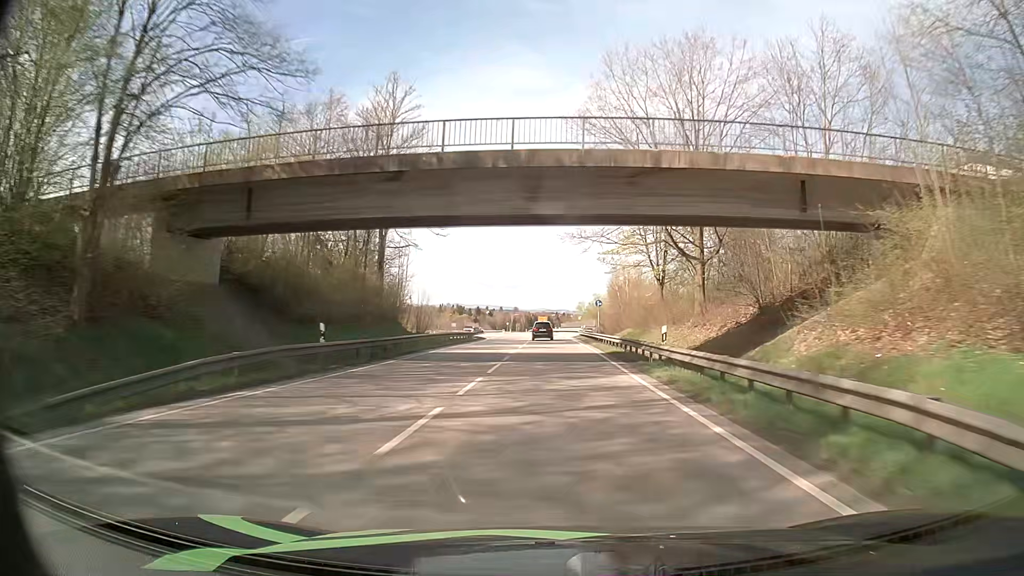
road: primary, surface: asphalt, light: Day
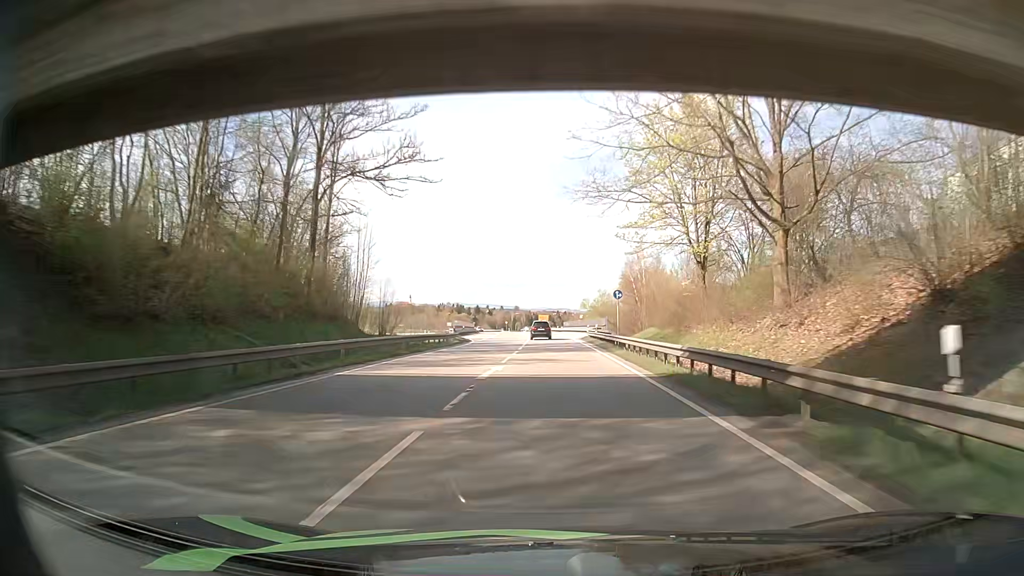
(-0.1, +14.5) m; 0°
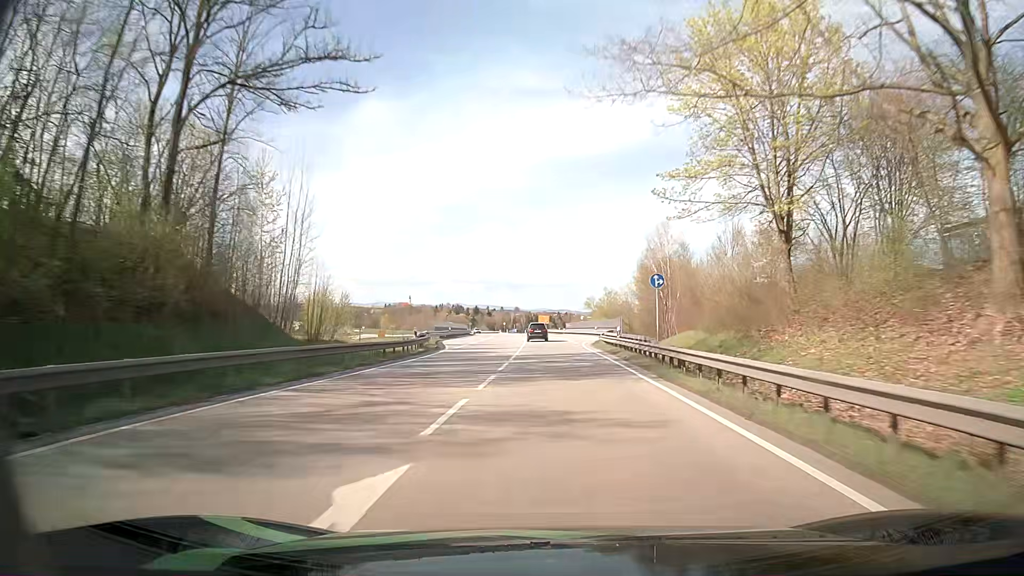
(-0.1, +14.6) m; 0°
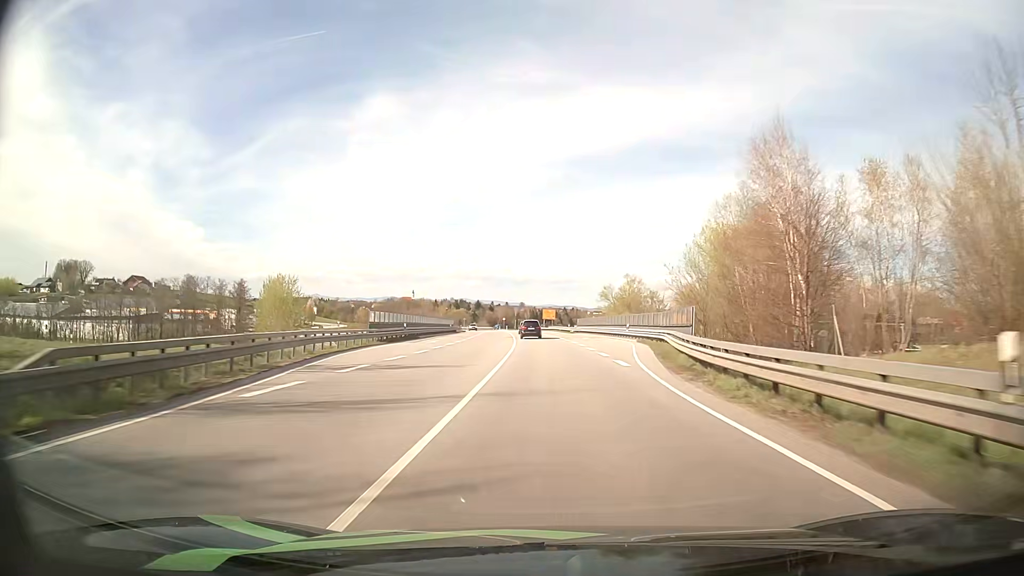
(0.0, +29.3) m; 0°
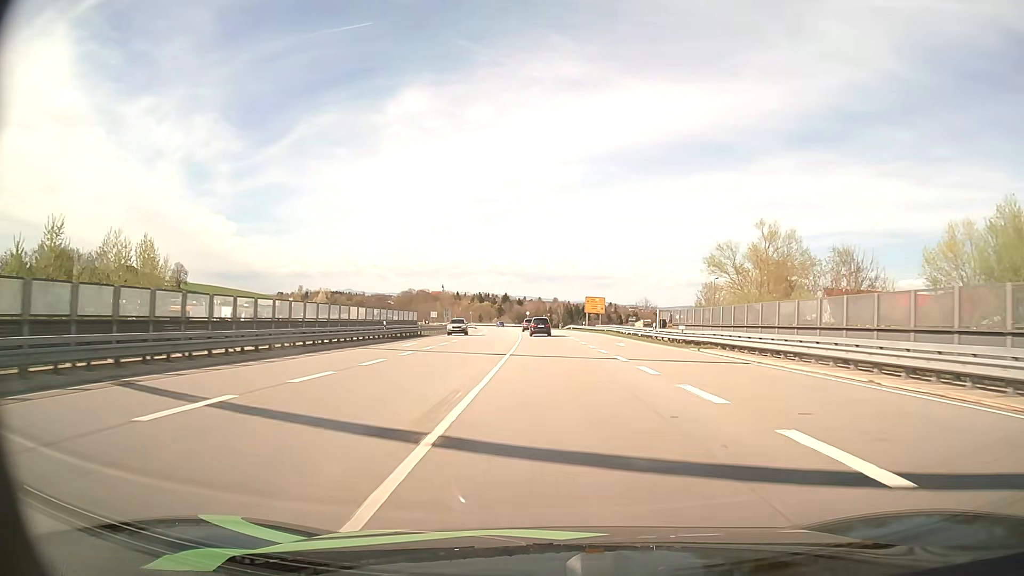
(-1.4, +57.7) m; -3°
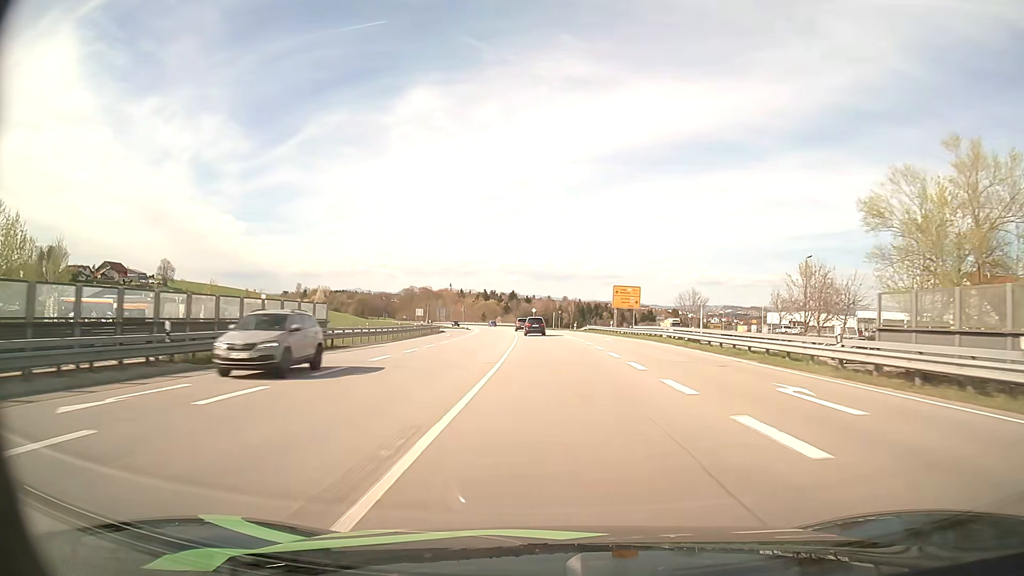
(-0.2, +28.0) m; -1°
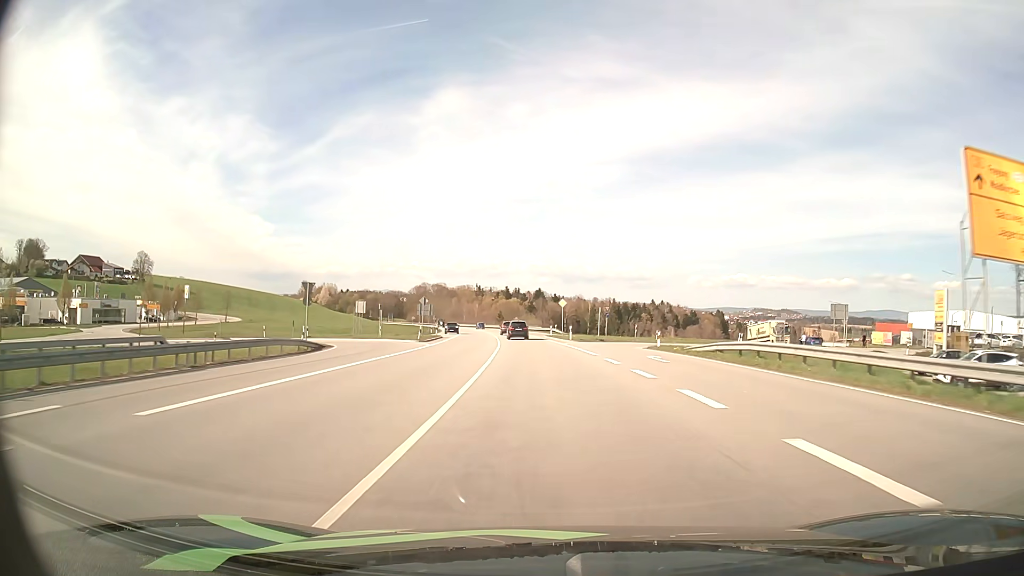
(-1.0, +55.9) m; -2°
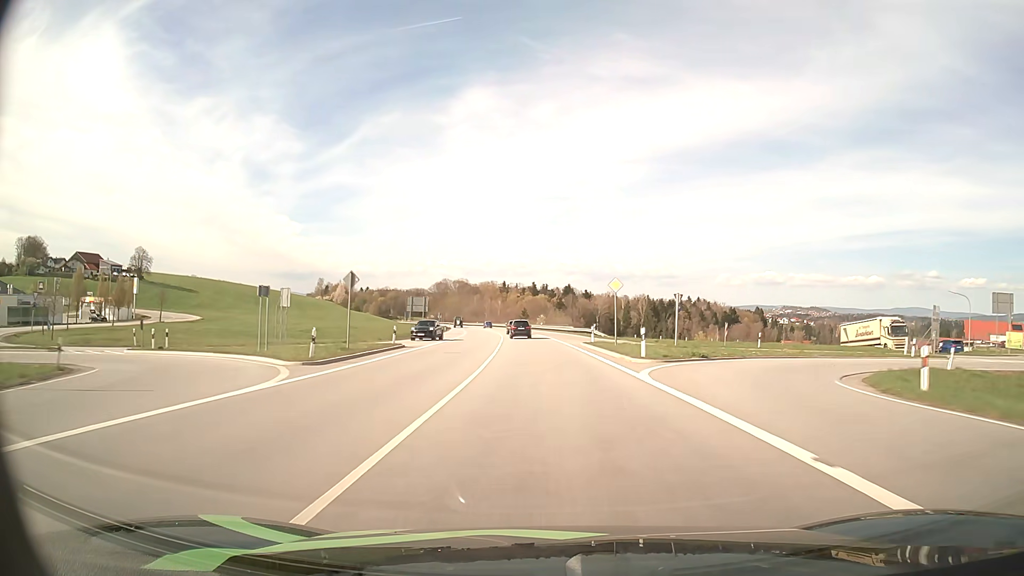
(-0.5, +28.2) m; -2°
